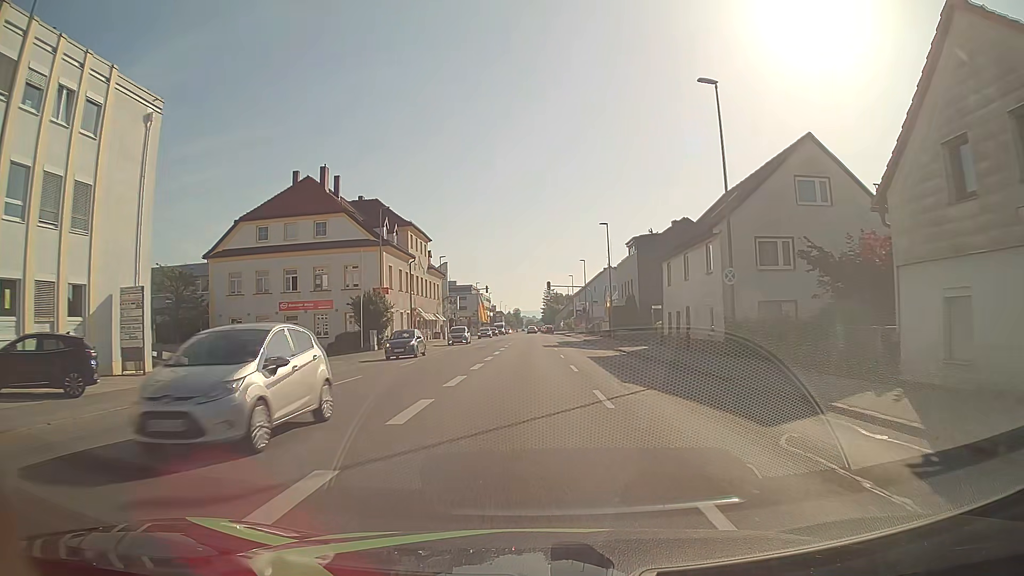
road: tertiary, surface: asphalt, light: Day
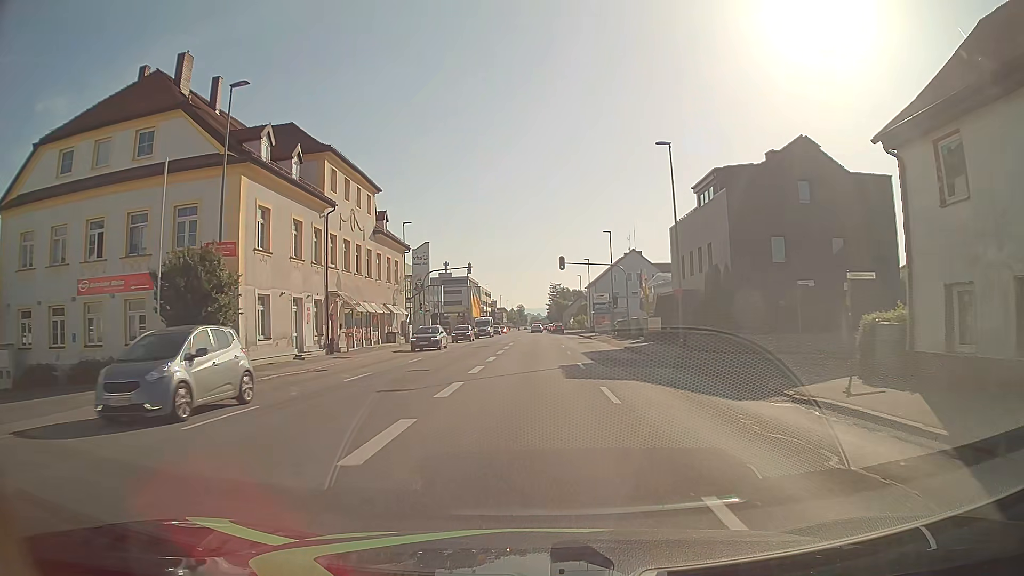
(-0.2, +26.5) m; -1°
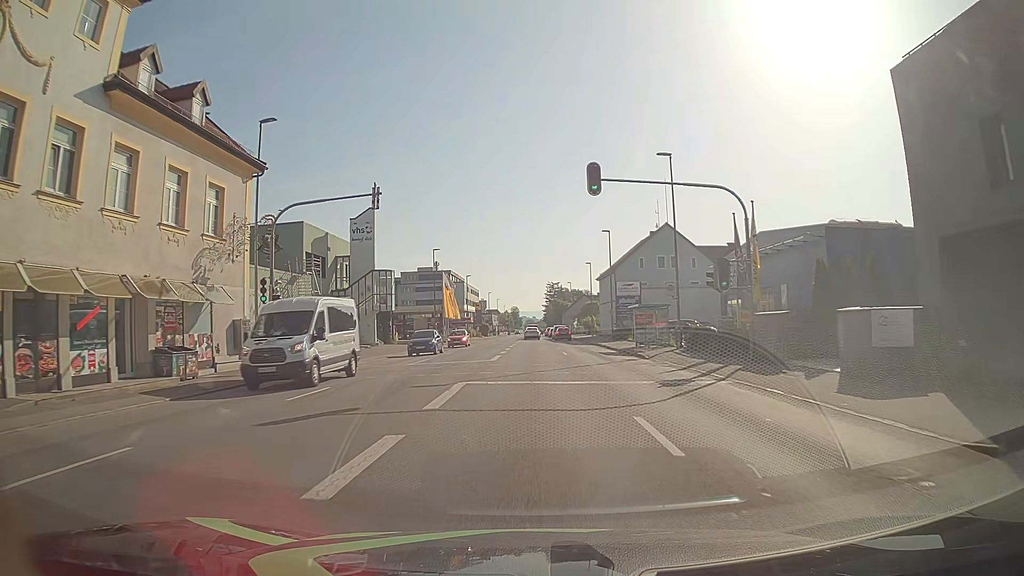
(+0.2, +31.3) m; +1°
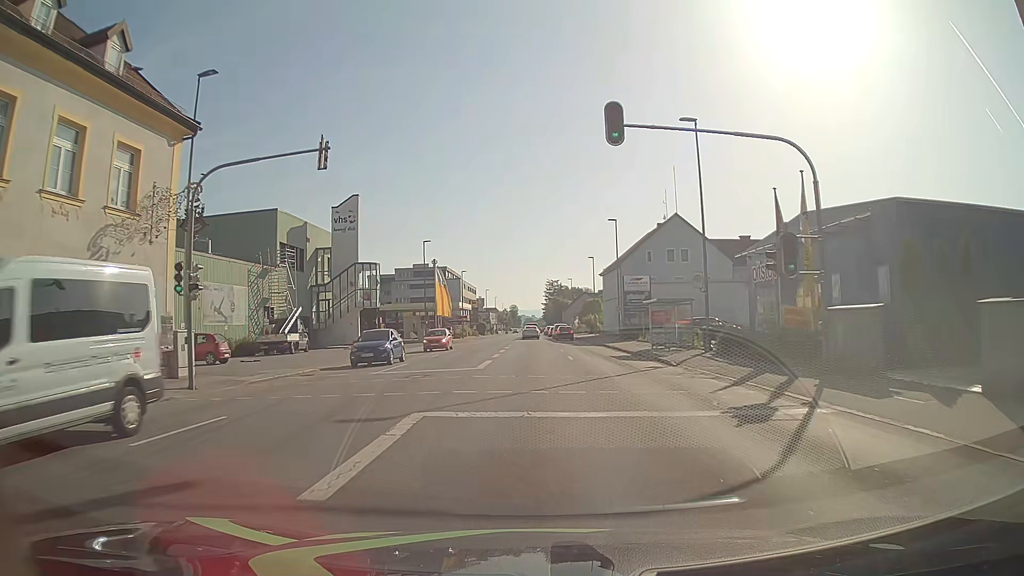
(-0.1, +5.9) m; -1°
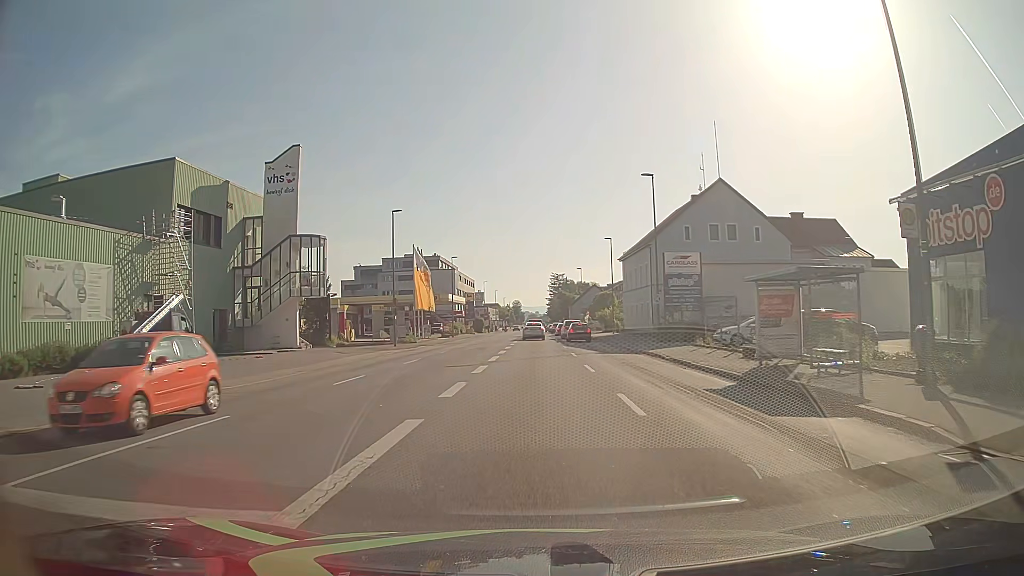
(0.0, +16.6) m; 0°
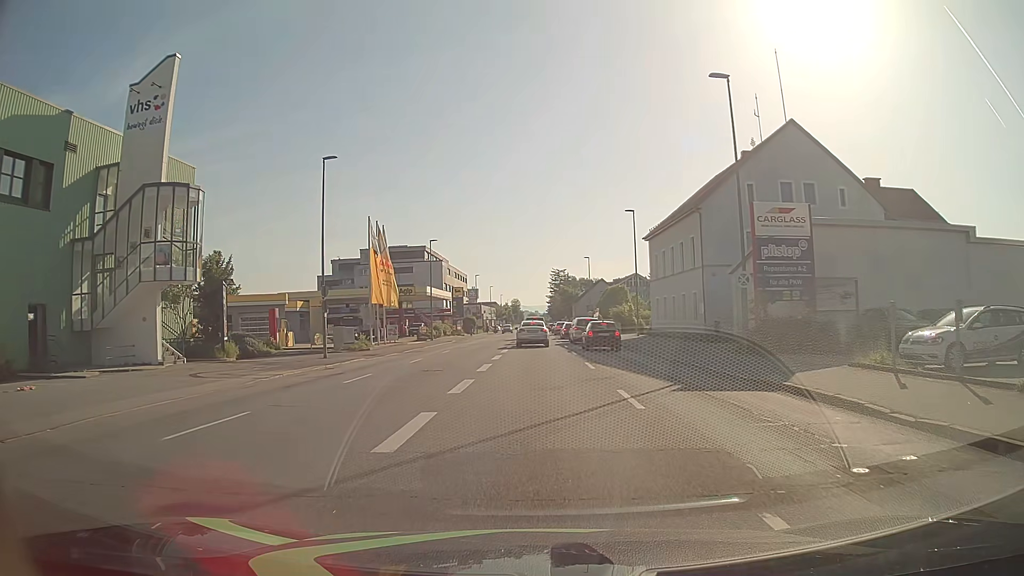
(0.0, +17.0) m; 0°
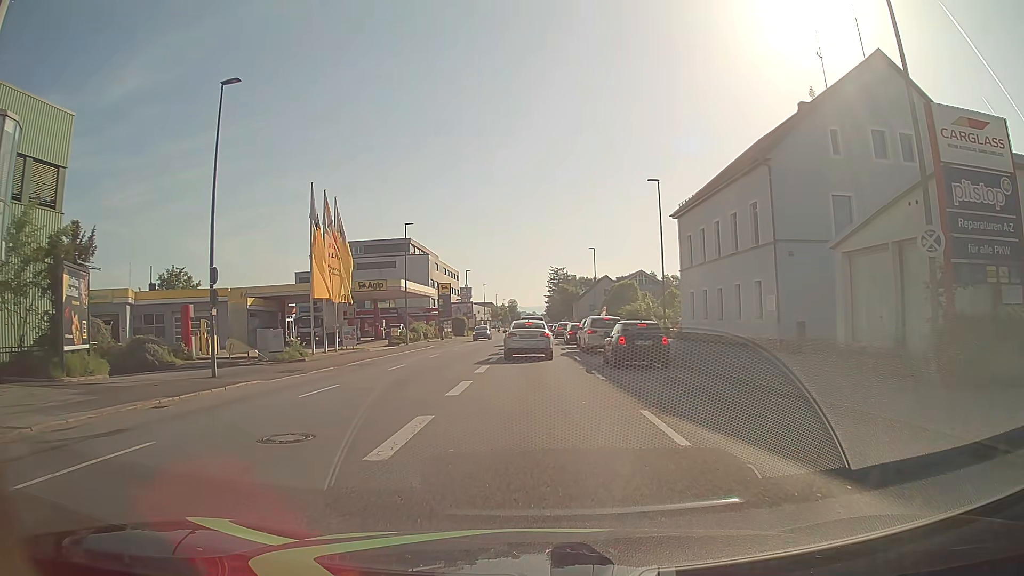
(+0.1, +12.1) m; 0°
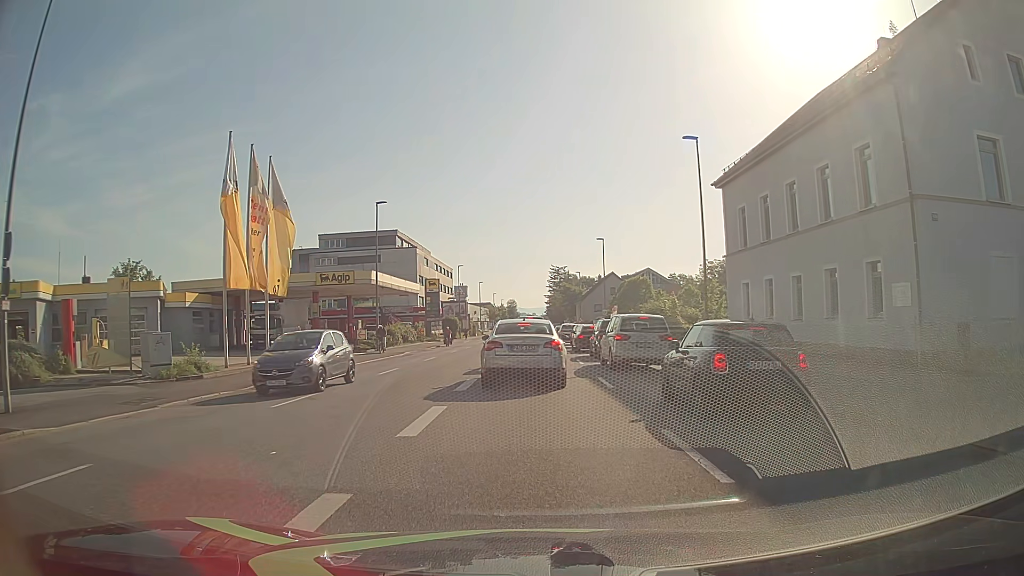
(0.0, +10.4) m; +1°
